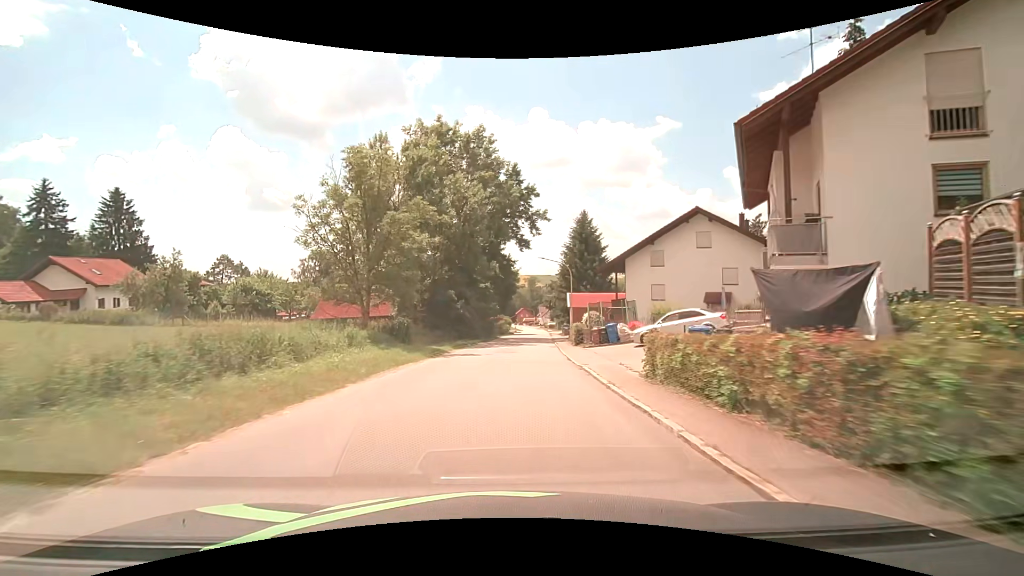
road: tertiary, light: Day
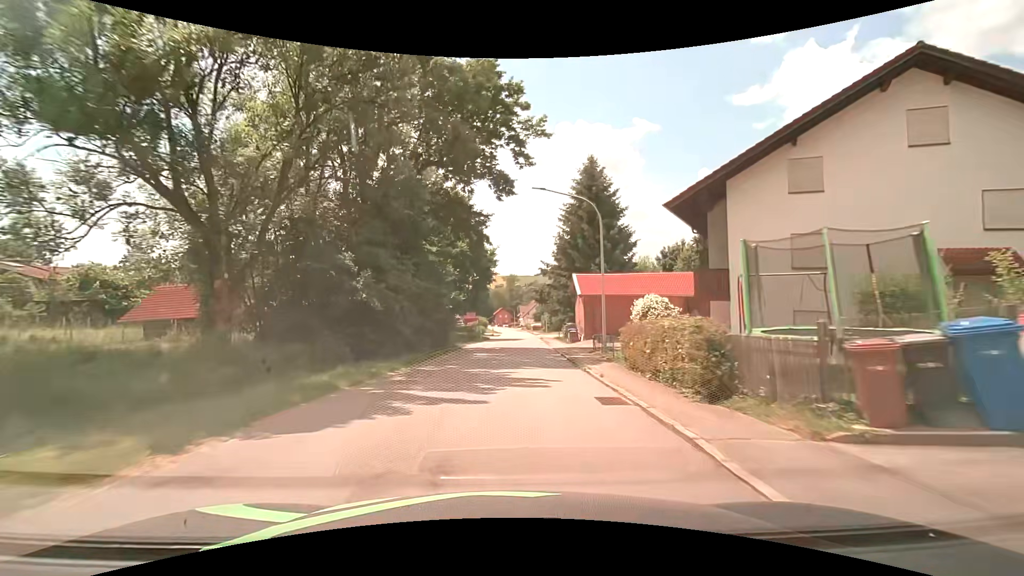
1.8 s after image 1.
(+0.6, +22.9) m; +2°
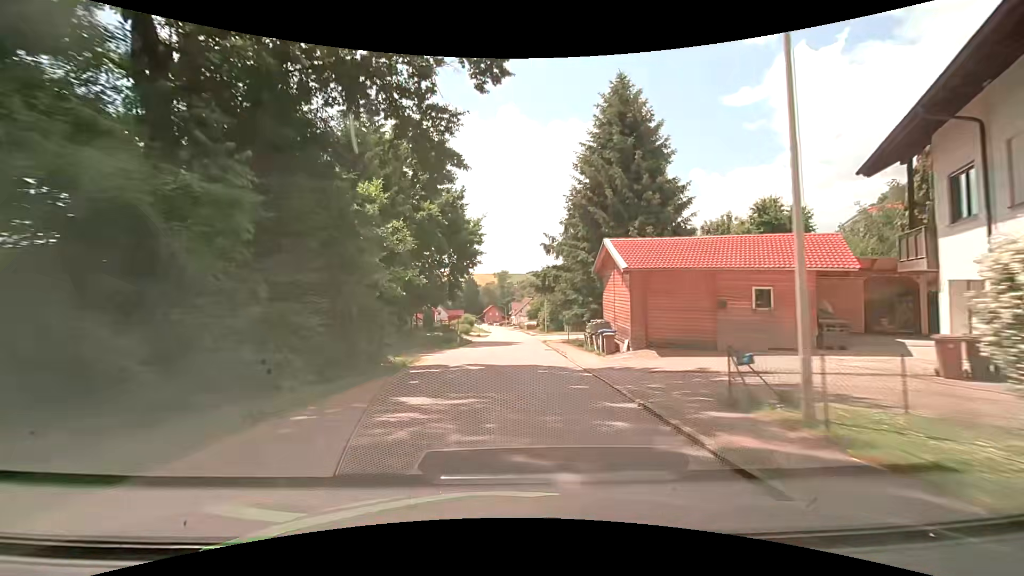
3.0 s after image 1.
(+0.2, +15.2) m; +1°
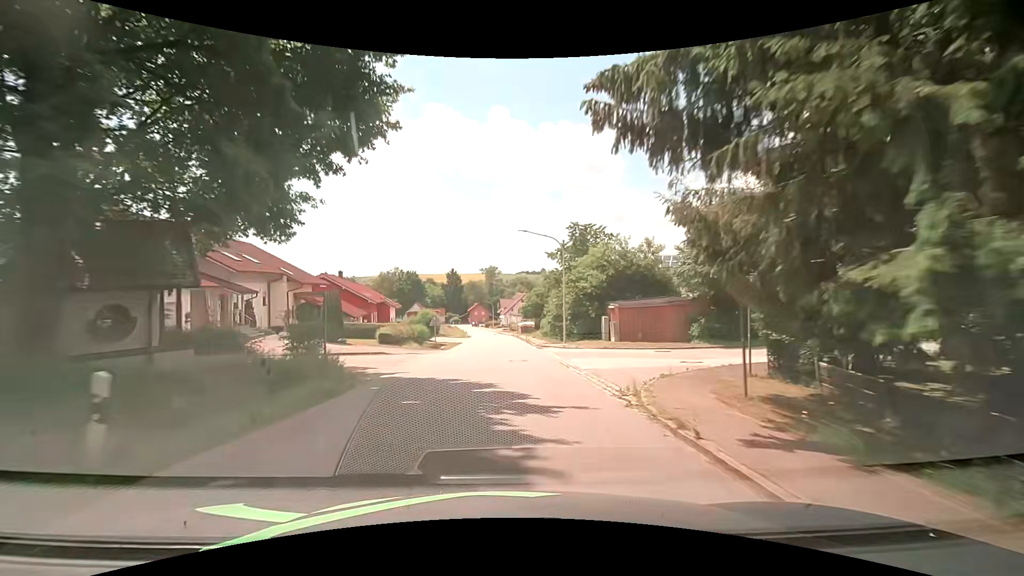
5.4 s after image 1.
(+0.2, +30.4) m; 0°
(0, +10) (0, +20) (0, +30) (0, +40) (0, +50) (0, +60) (0, +70) (-1, +80) (-2, +90) (-2, +100) m
